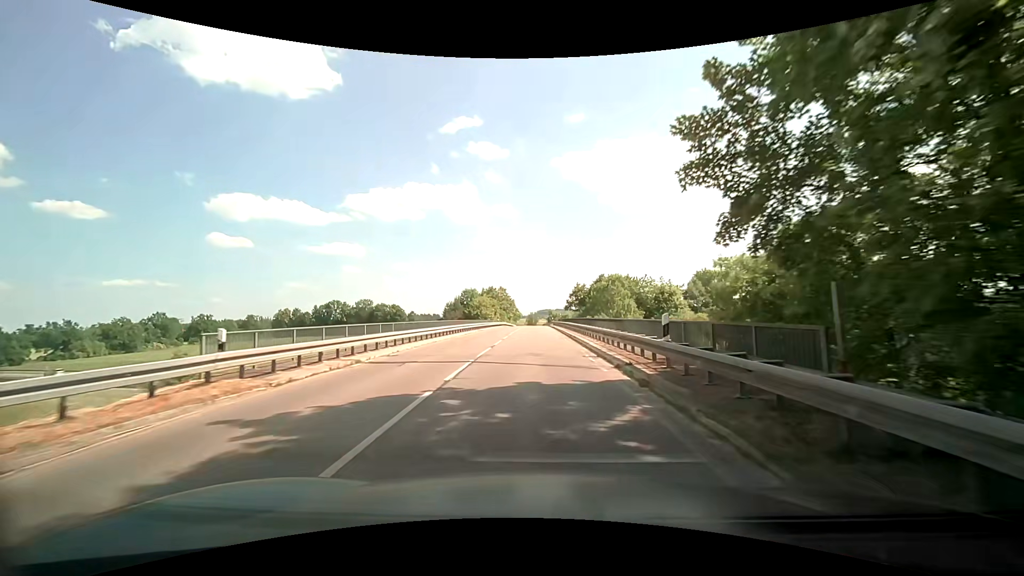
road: tertiary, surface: asphalt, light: Day
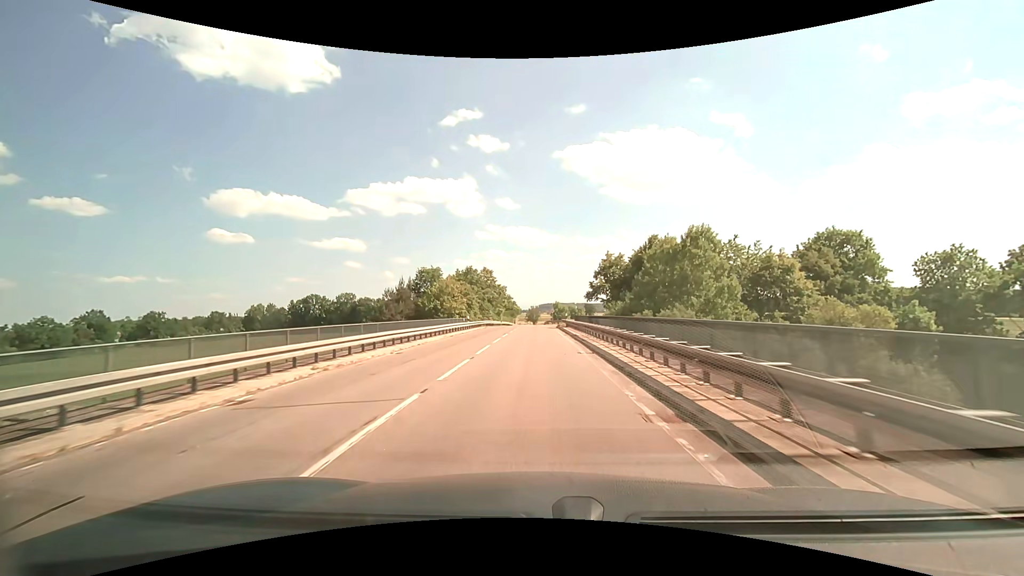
(0.0, +36.4) m; 0°
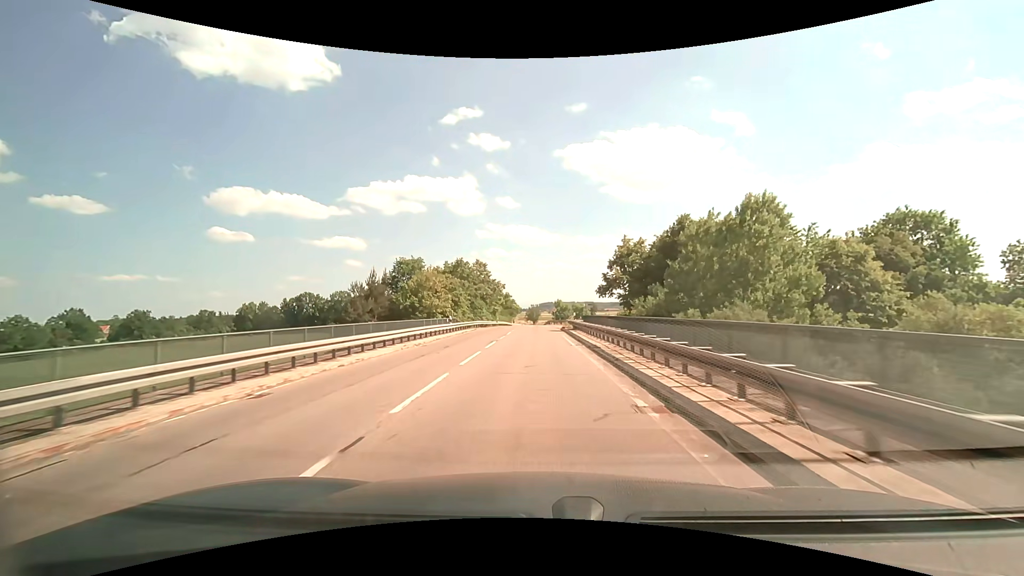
(0.0, +9.5) m; 0°
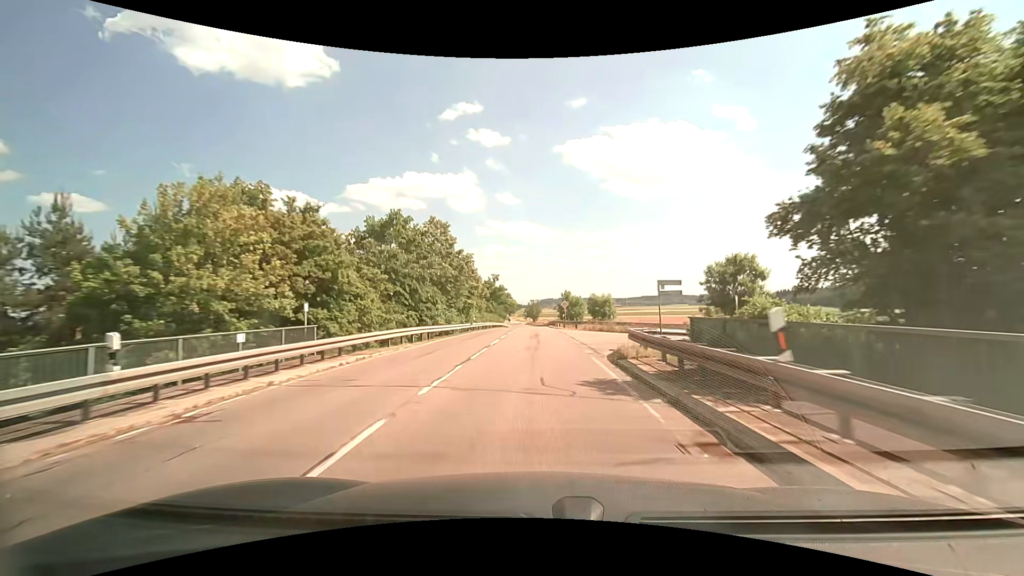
(0.0, +29.1) m; 0°
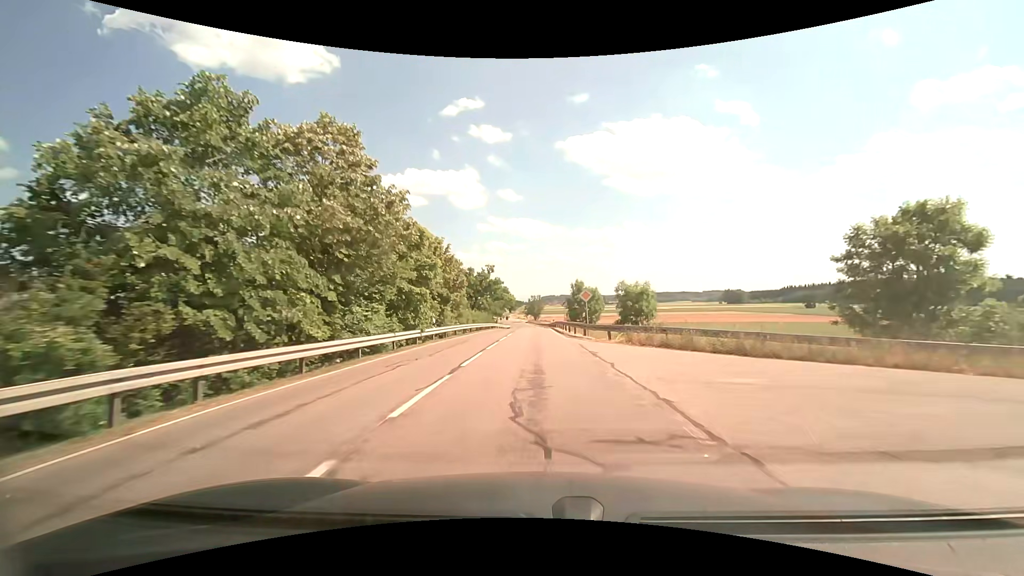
(0.0, +20.0) m; 0°
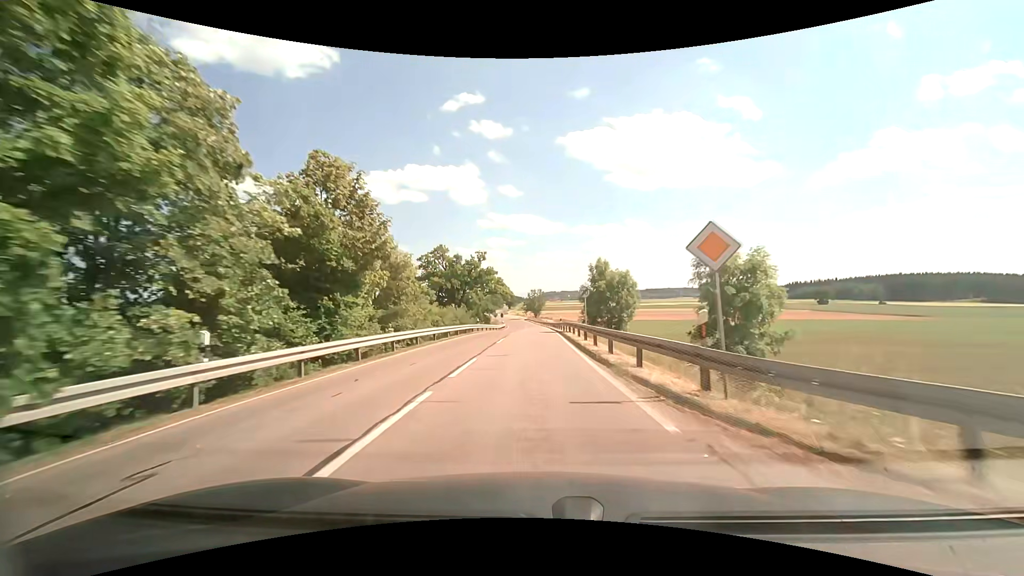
(0.0, +20.5) m; 0°
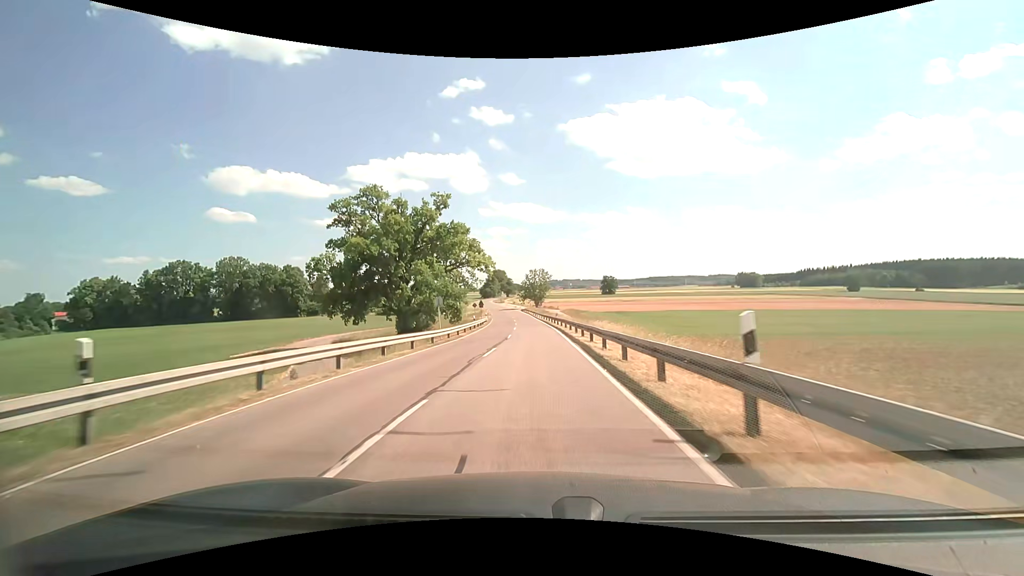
(-0.1, +42.8) m; 0°
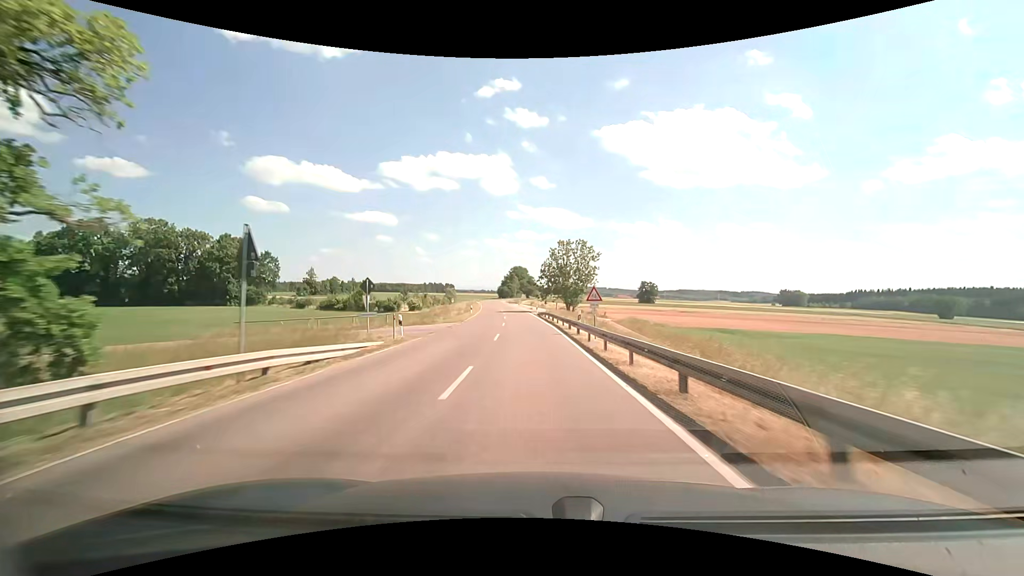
(-1.2, +57.7) m; -3°
(0, +10) (0, +20) (-1, +30) (-1, +40) (-2, +50) (-3, +60) (-3, +70) (-4, +80) (-5, +90) (-7, +100) m
